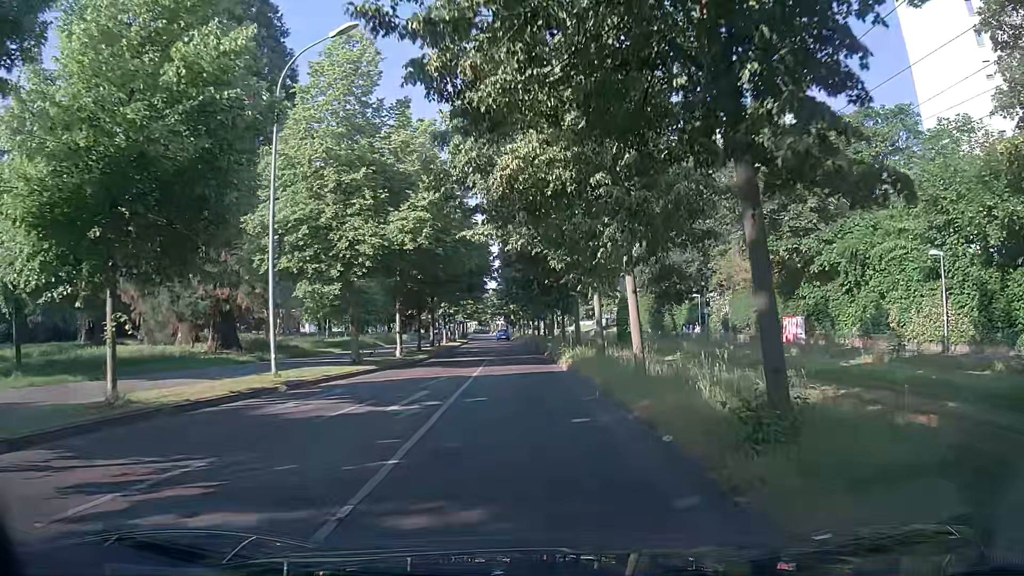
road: residential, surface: asphalt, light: Day
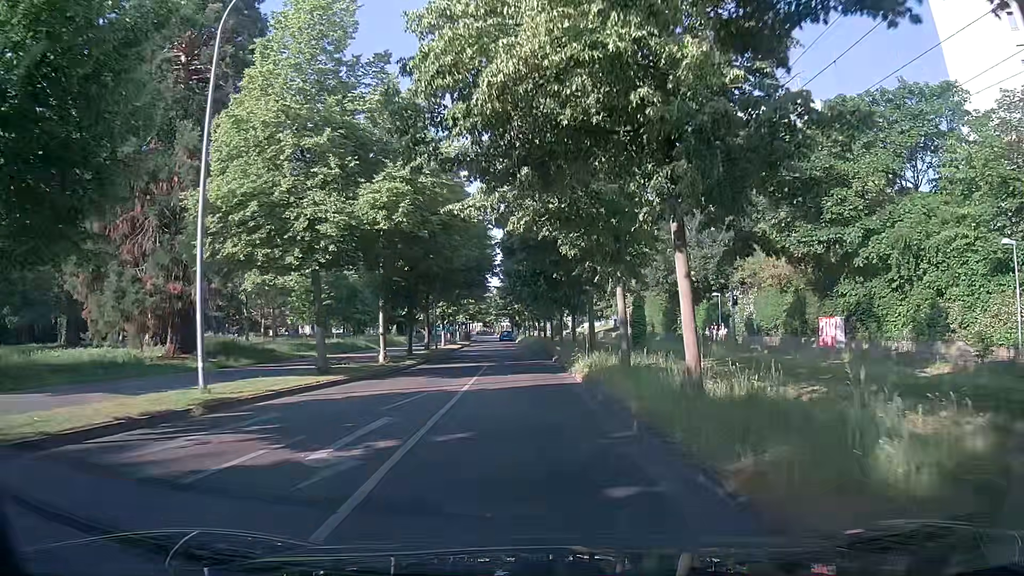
(0.0, +4.3) m; -2°
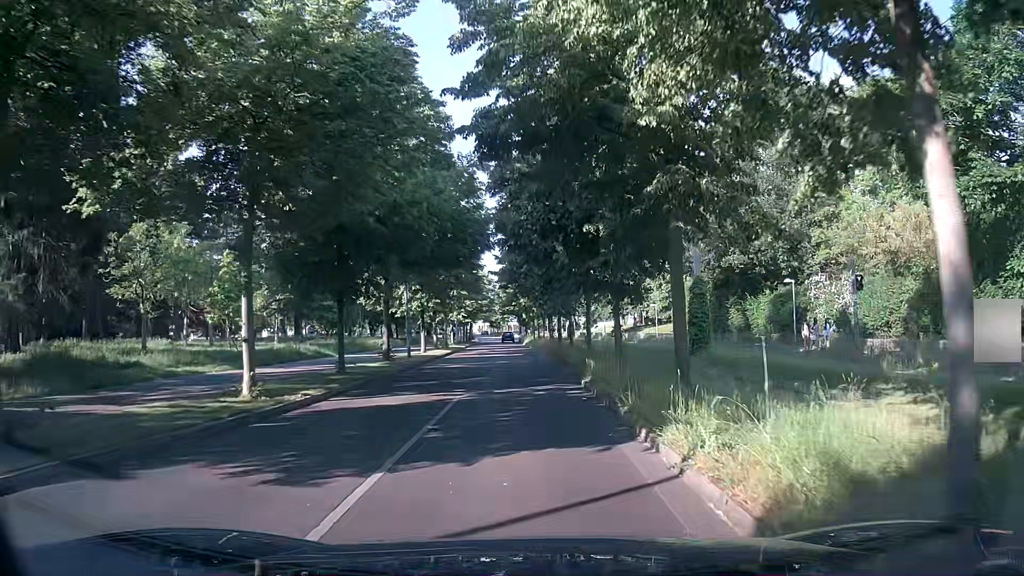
(+0.1, +13.1) m; 0°
